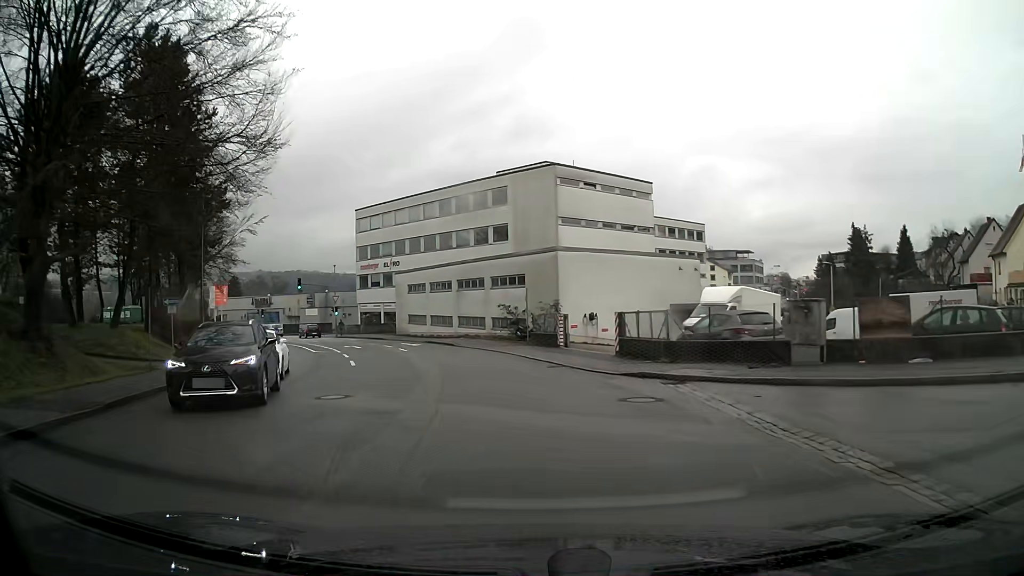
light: Day
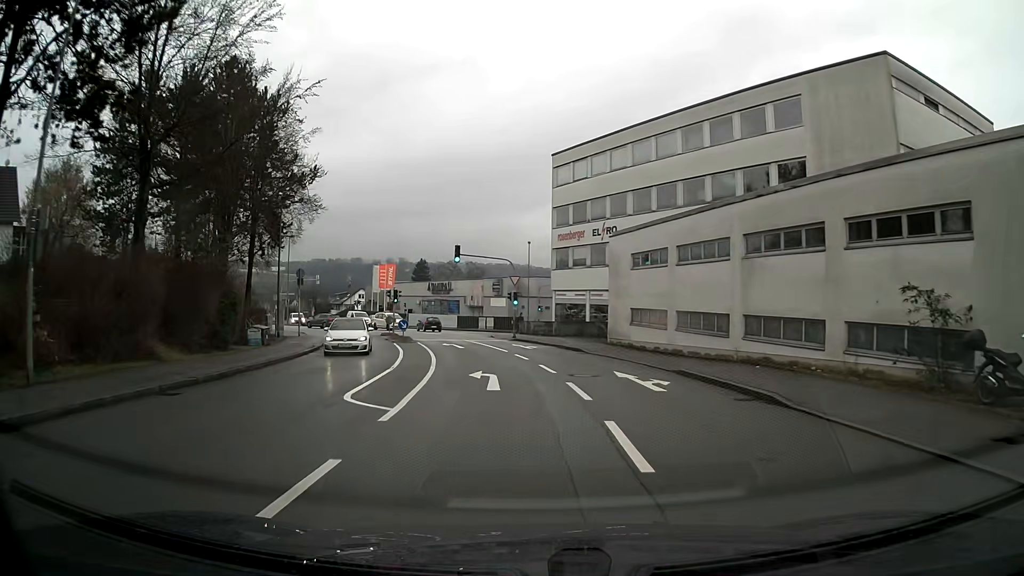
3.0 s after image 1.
(-4.1, +24.5) m; -18°
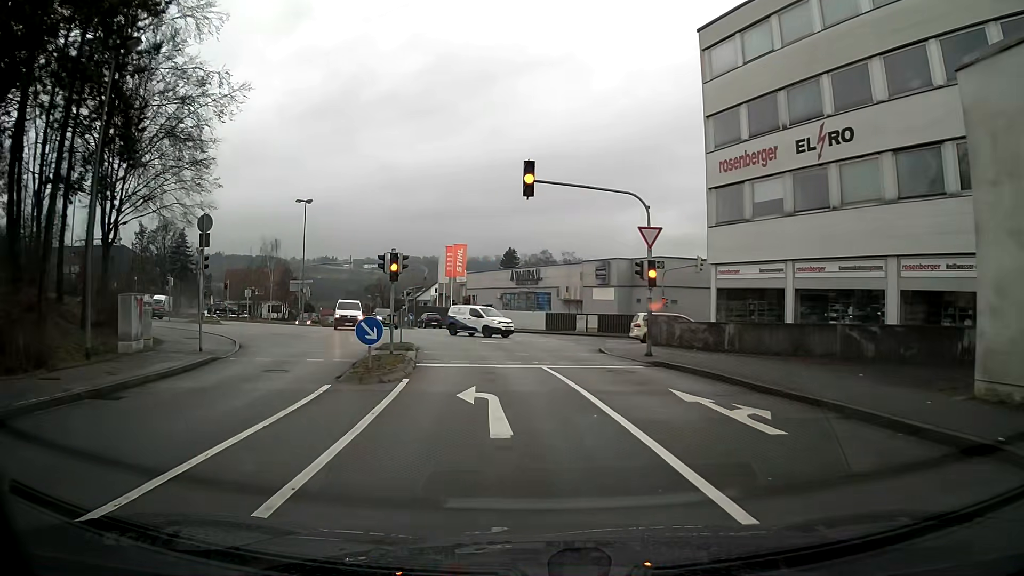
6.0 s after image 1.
(-1.3, +23.4) m; -8°
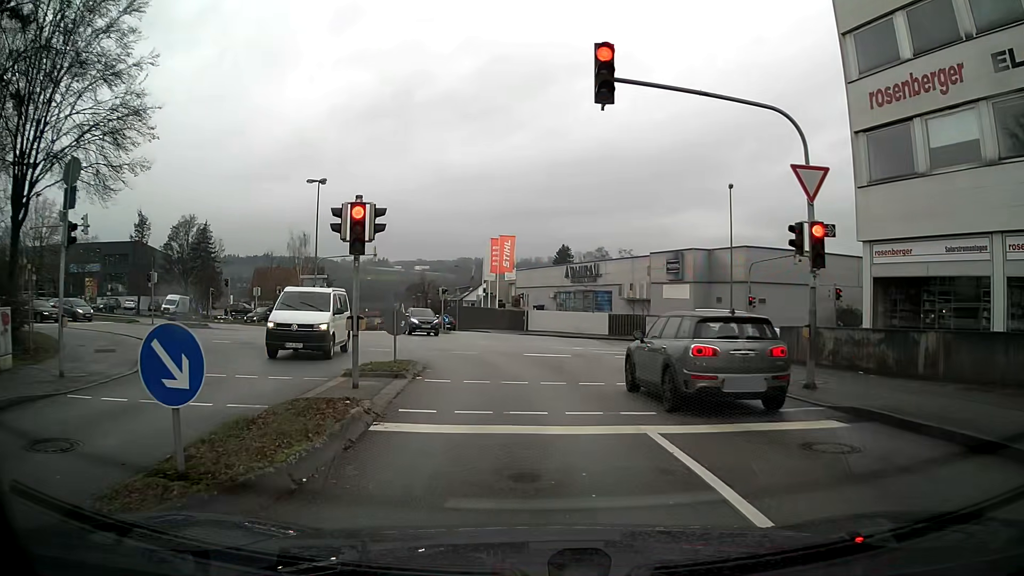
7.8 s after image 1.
(-0.3, +9.1) m; -4°
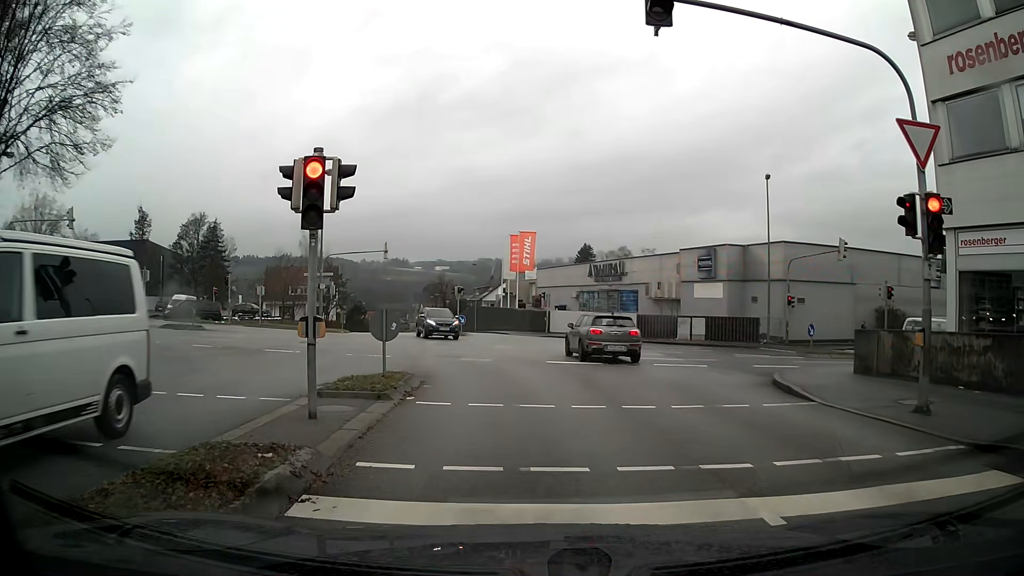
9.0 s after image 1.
(0.0, +3.2) m; -2°
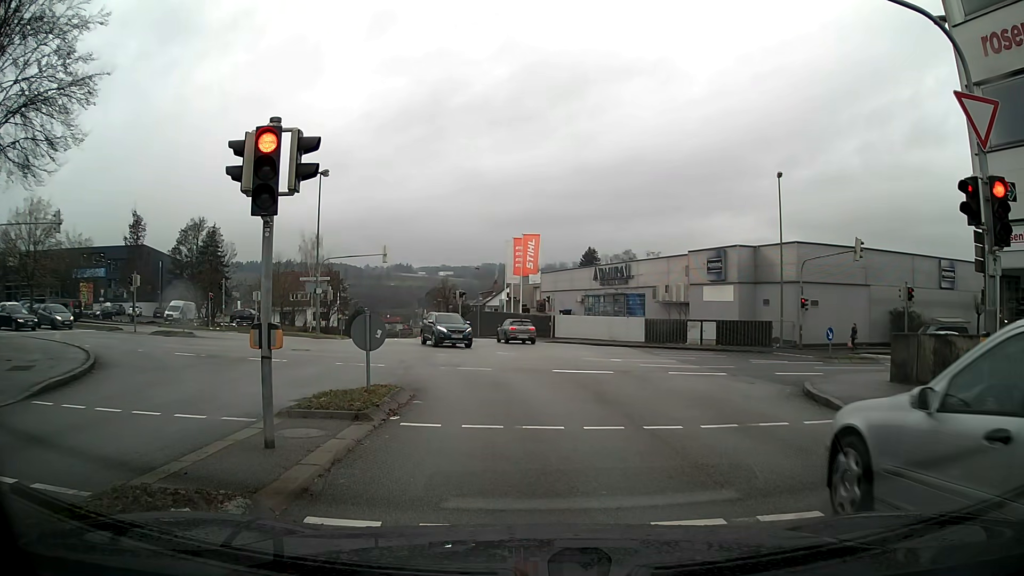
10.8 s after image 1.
(0.0, +1.4) m; 0°
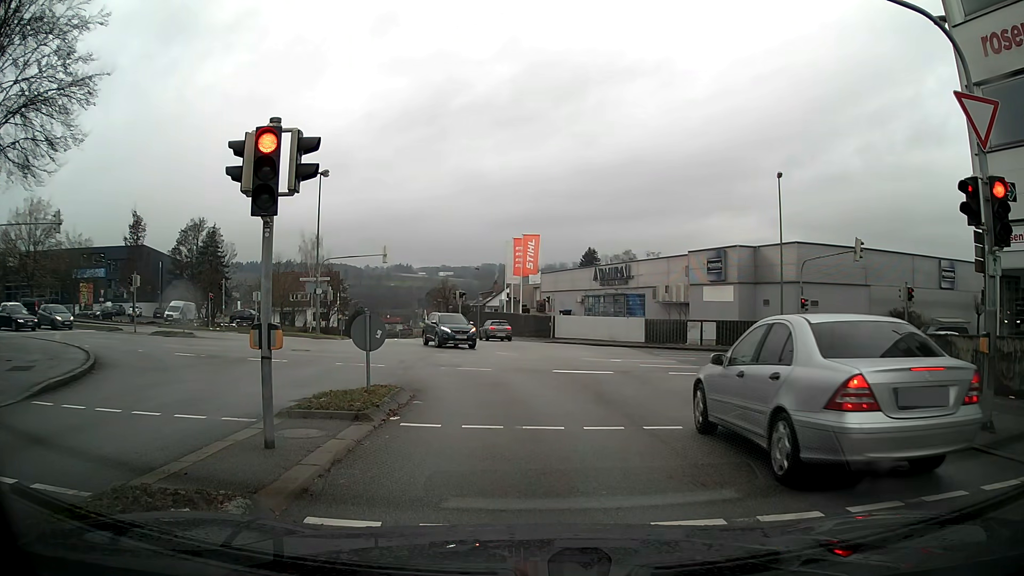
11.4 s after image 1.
(0.0, 0.0) m; 0°
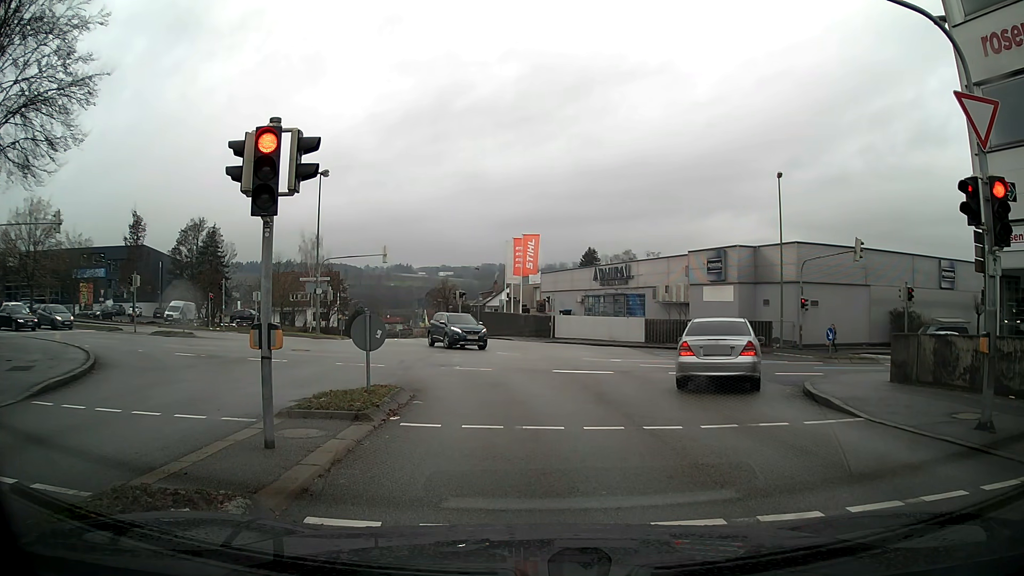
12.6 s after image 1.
(0.0, 0.0) m; 0°
